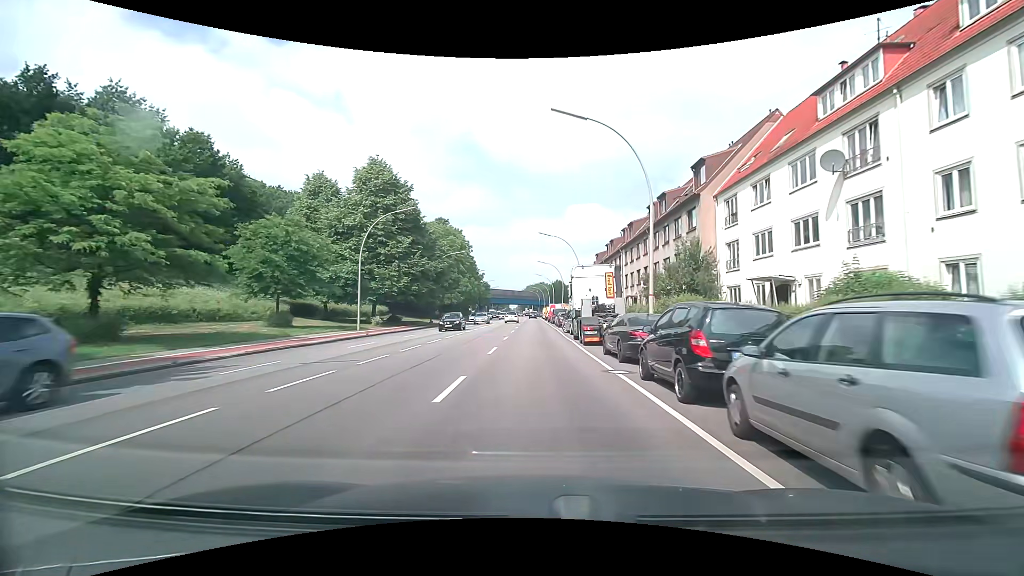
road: primary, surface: asphalt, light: Day
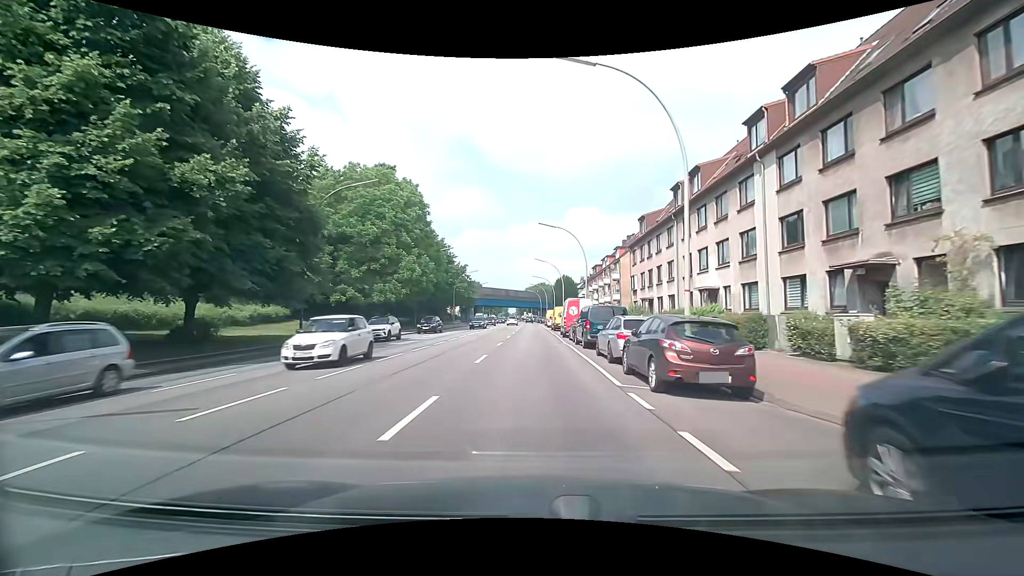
(+0.2, +38.2) m; 0°
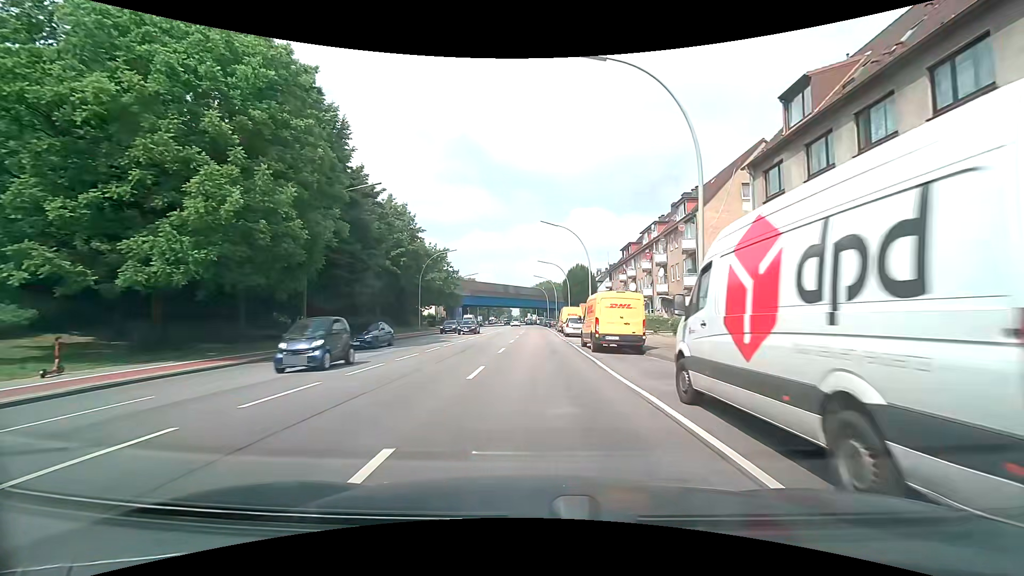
(-0.2, +30.4) m; -1°
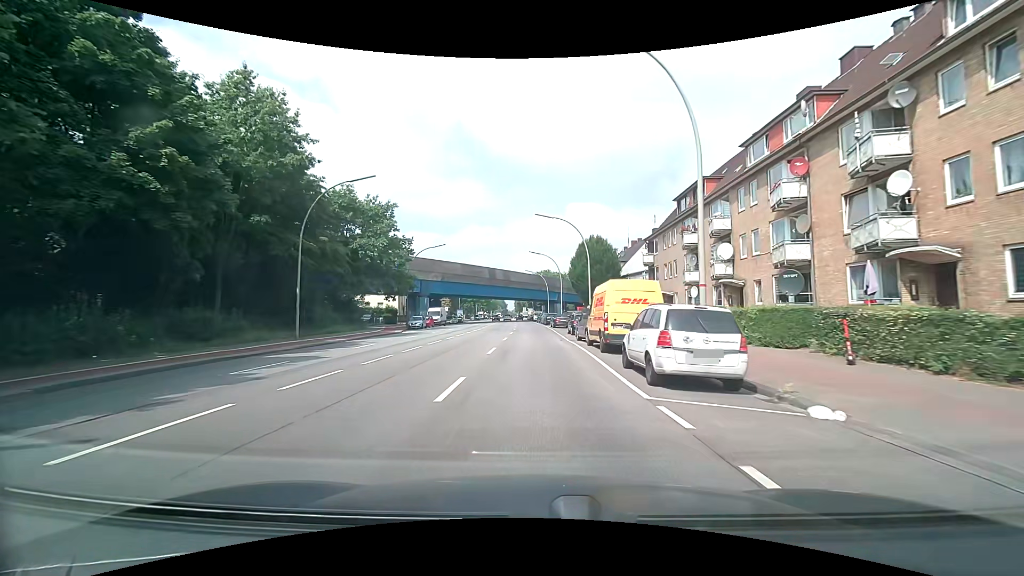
(+0.3, +30.3) m; +1°
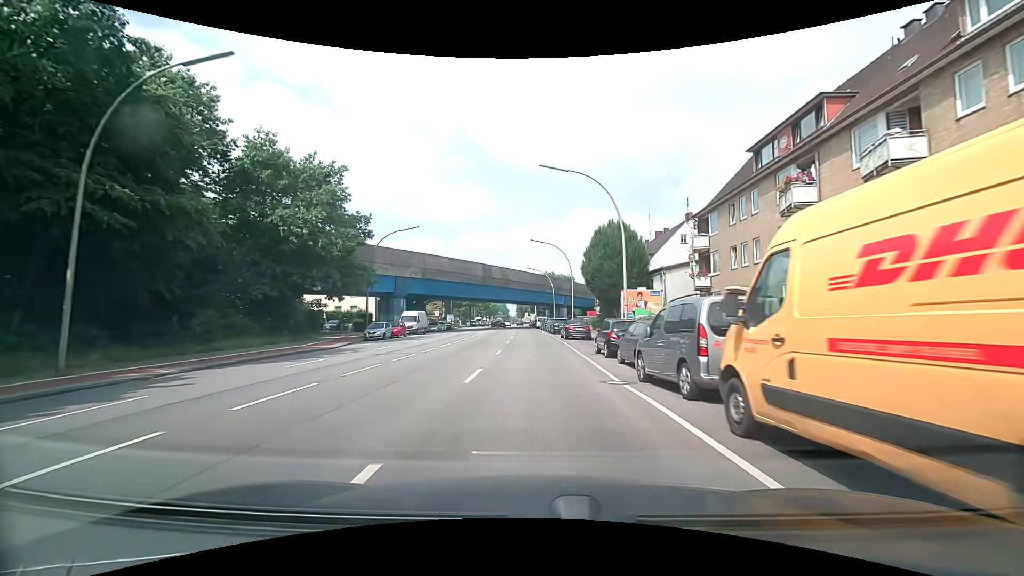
(0.0, +15.1) m; 0°
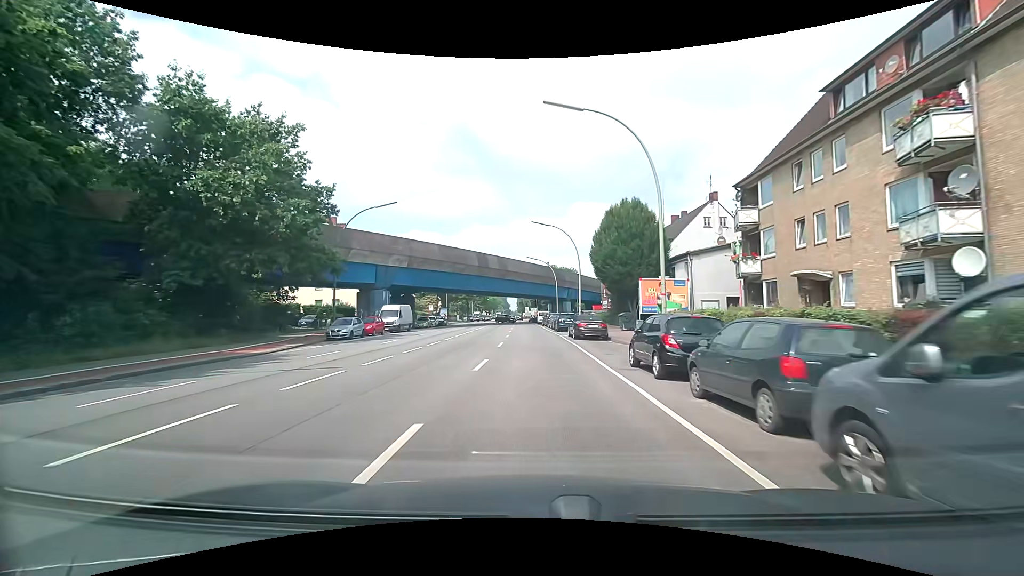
(0.0, +7.5) m; 0°
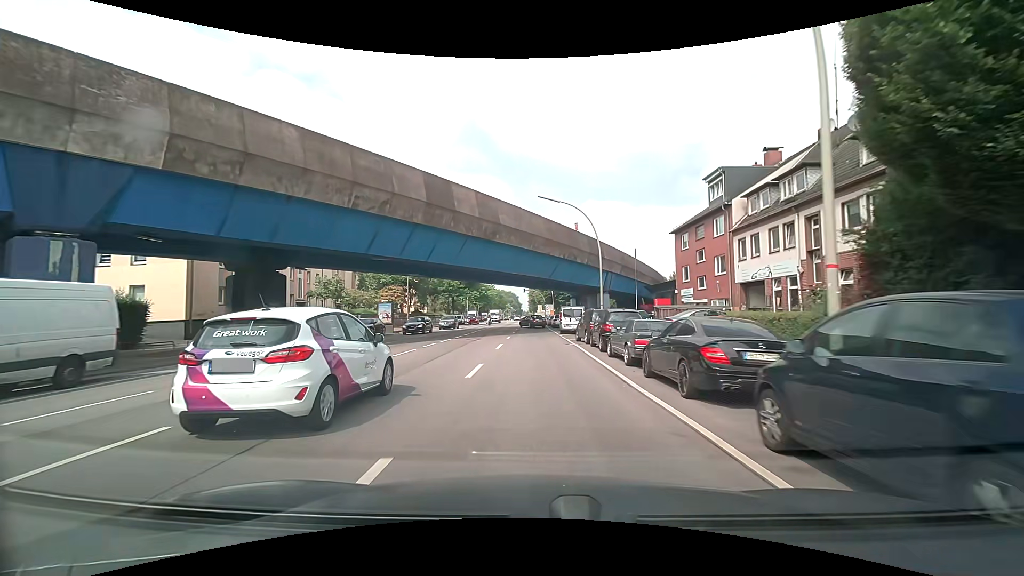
(-0.3, +37.7) m; -1°
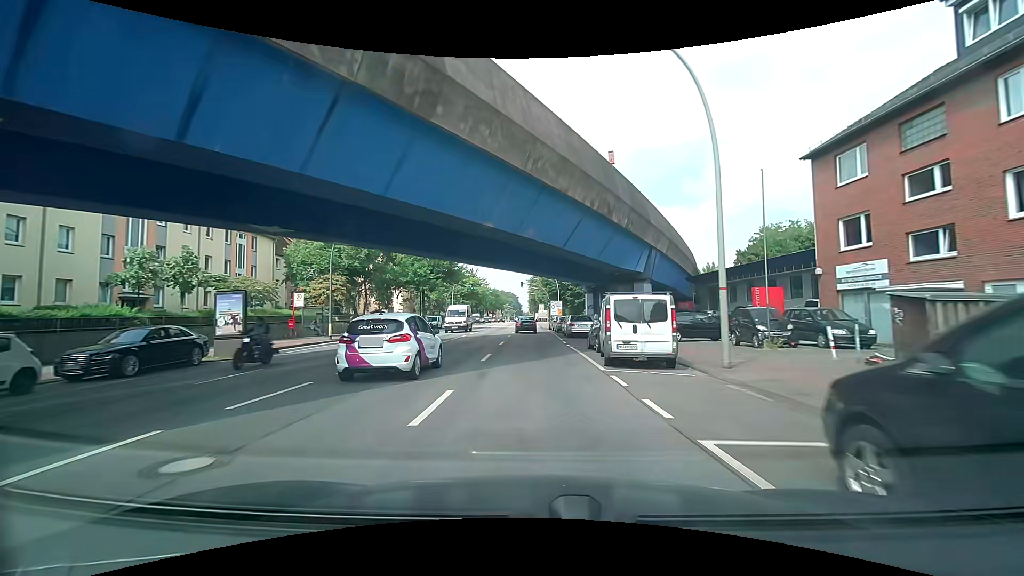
(0.0, +22.6) m; 0°
(0, +10) (0, +20) (0, +30) (0, +40) (0, +50) (-1, +60) (-1, +70) (-1, +80) (-1, +90) (-1, +100) m
